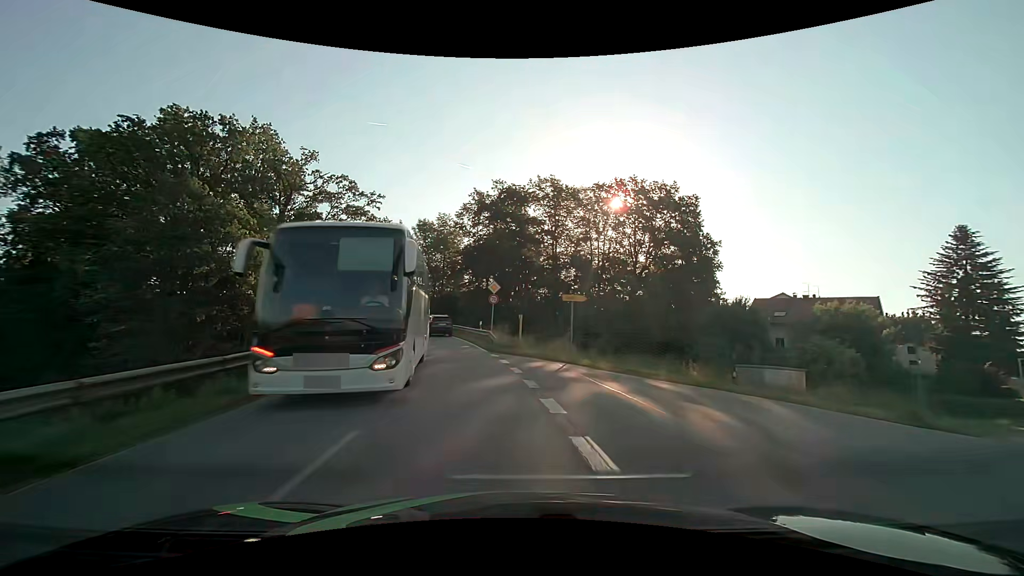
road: secondary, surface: asphalt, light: Day
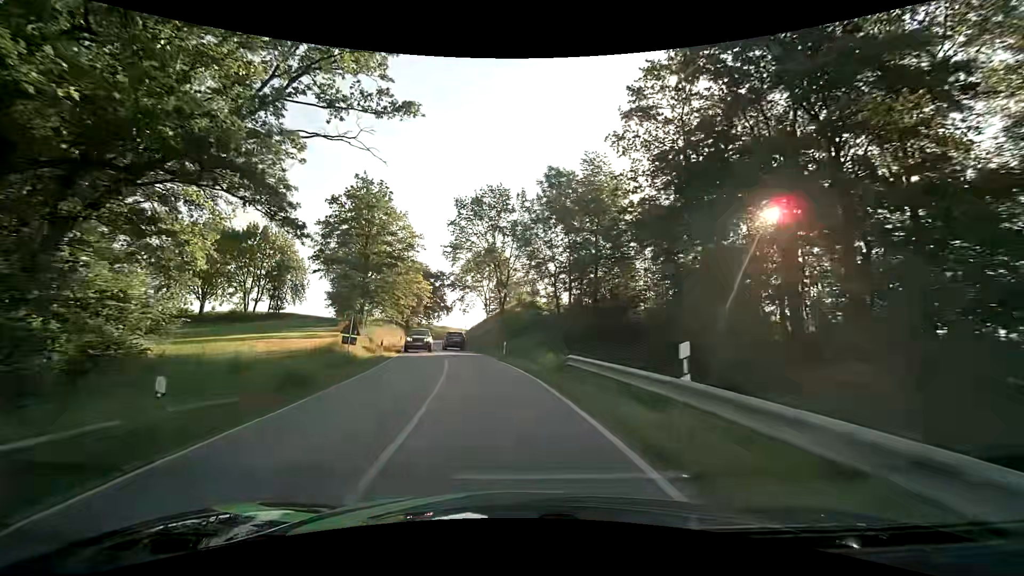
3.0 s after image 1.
(-6.7, +40.7) m; -16°
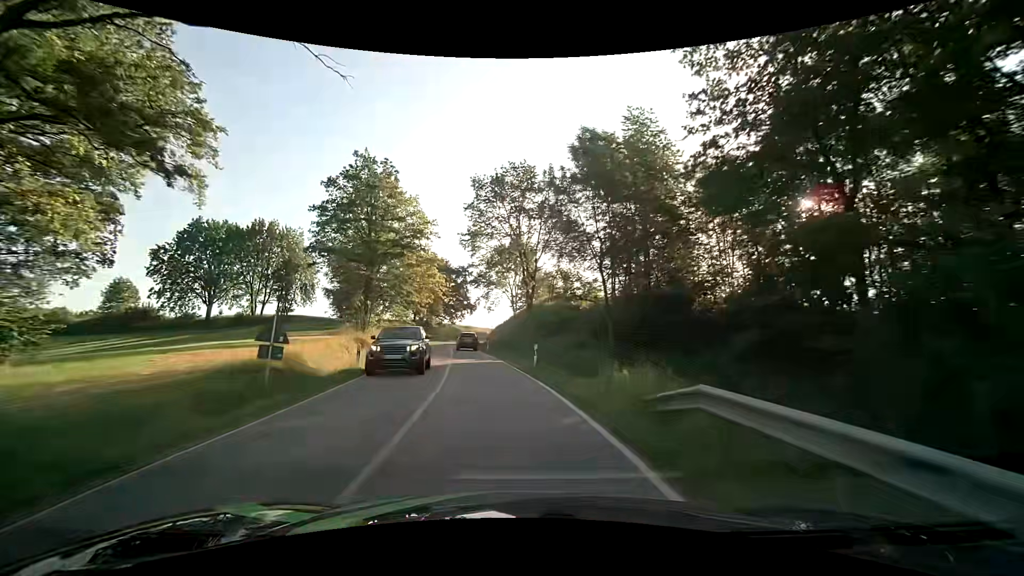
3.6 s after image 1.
(-0.2, +9.0) m; -3°
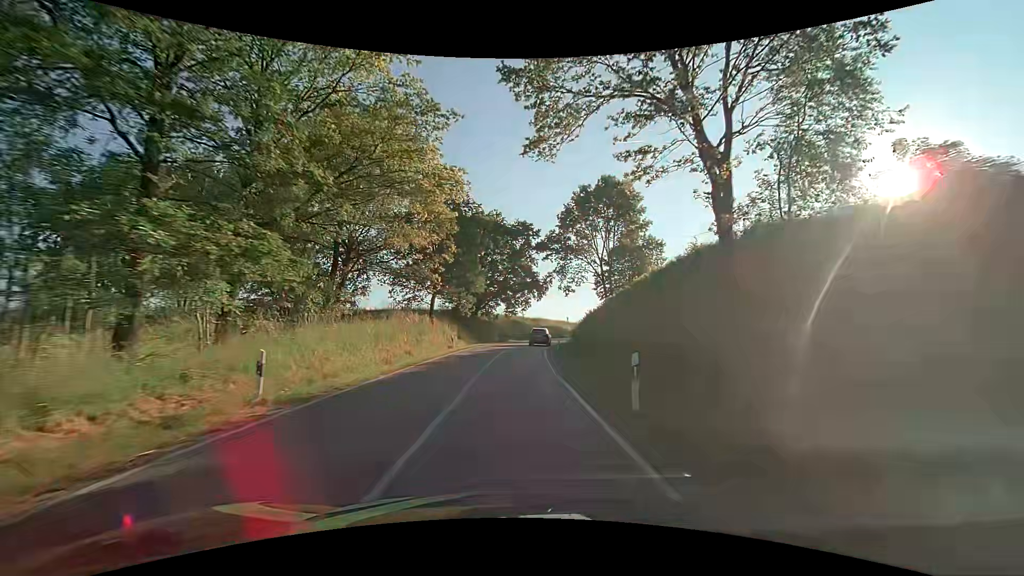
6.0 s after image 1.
(-3.7, +36.8) m; -8°
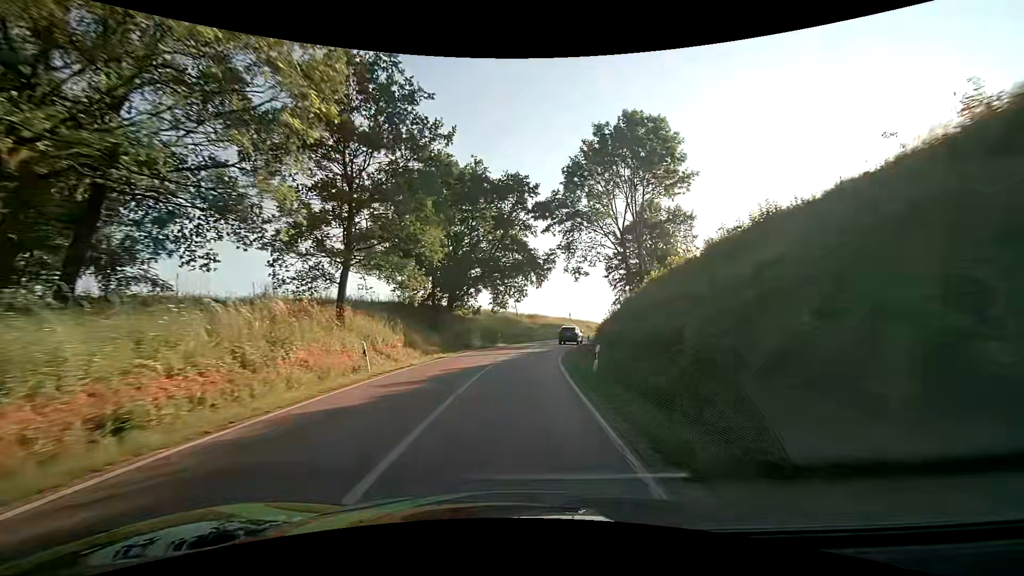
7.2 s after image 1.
(+0.1, +18.7) m; +1°
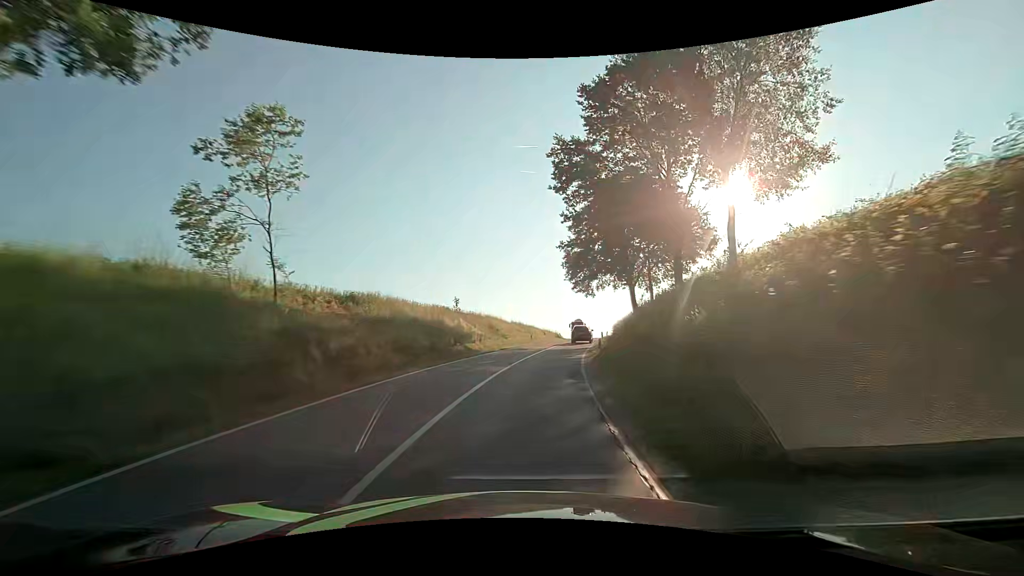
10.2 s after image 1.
(+3.9, +46.3) m; +13°
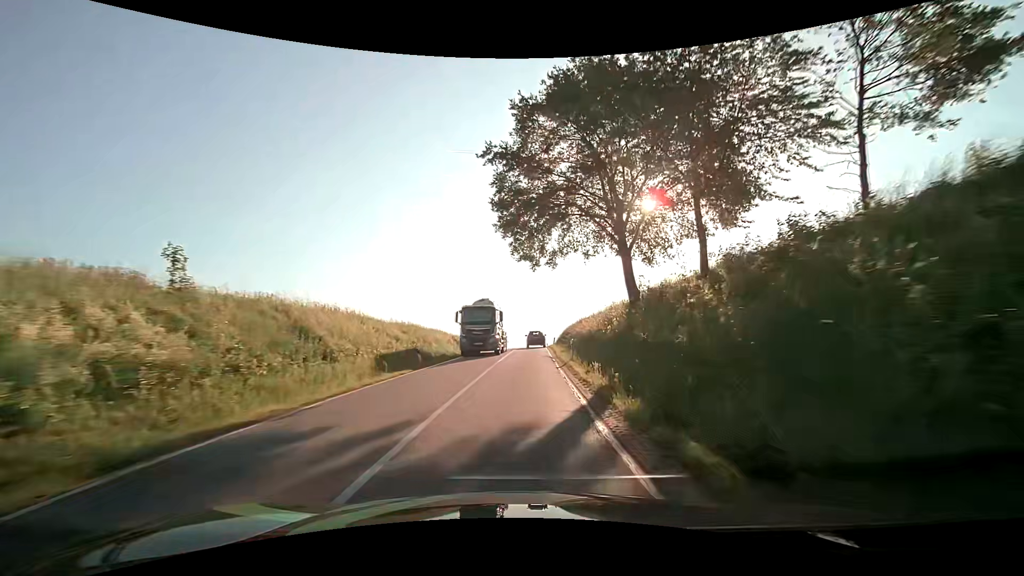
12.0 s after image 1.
(+2.3, +27.7) m; +9°
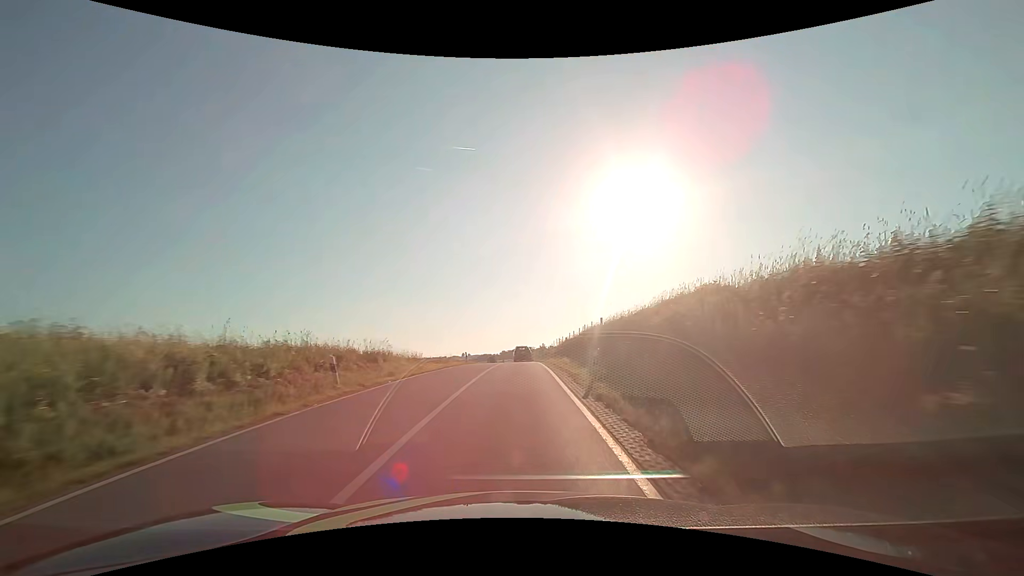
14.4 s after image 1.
(+1.0, +37.4) m; +2°
(0, +10) (0, +20) (0, +30) (0, +40) (0, +50) (0, +60) (0, +70) (0, +80) (-1, +90) (-1, +100) m
